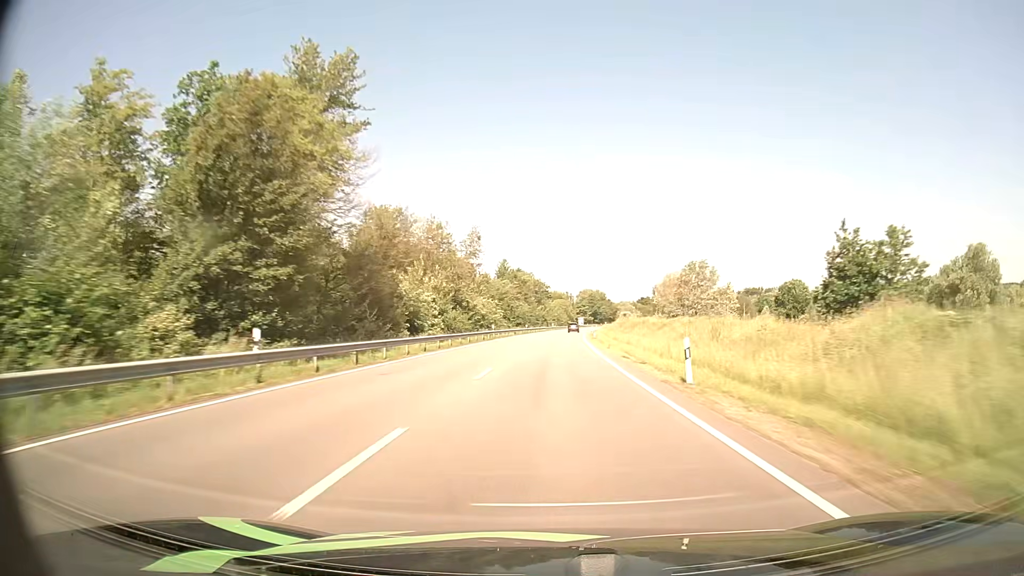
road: primary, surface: asphalt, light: Day
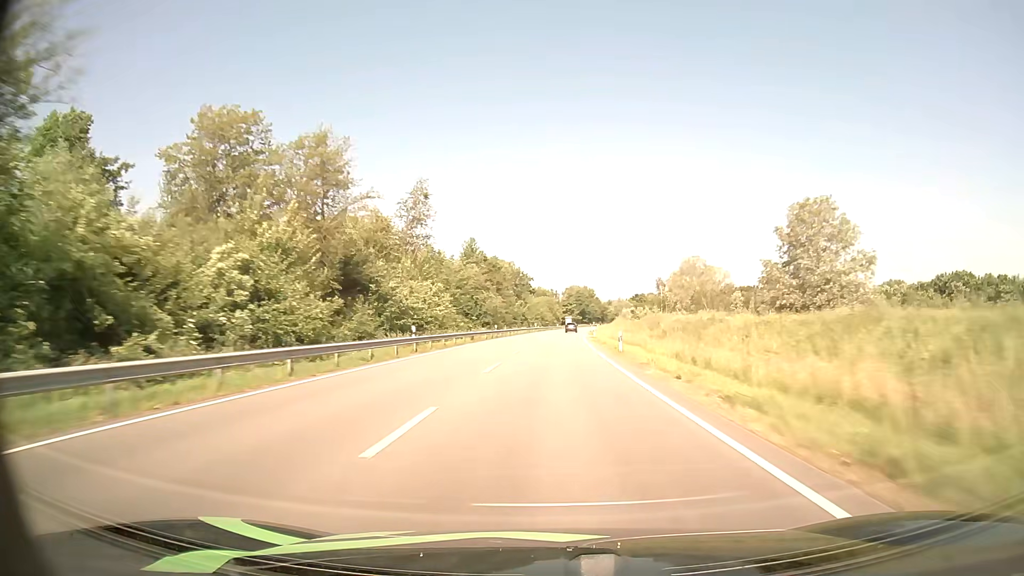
(+0.3, +33.9) m; +1°
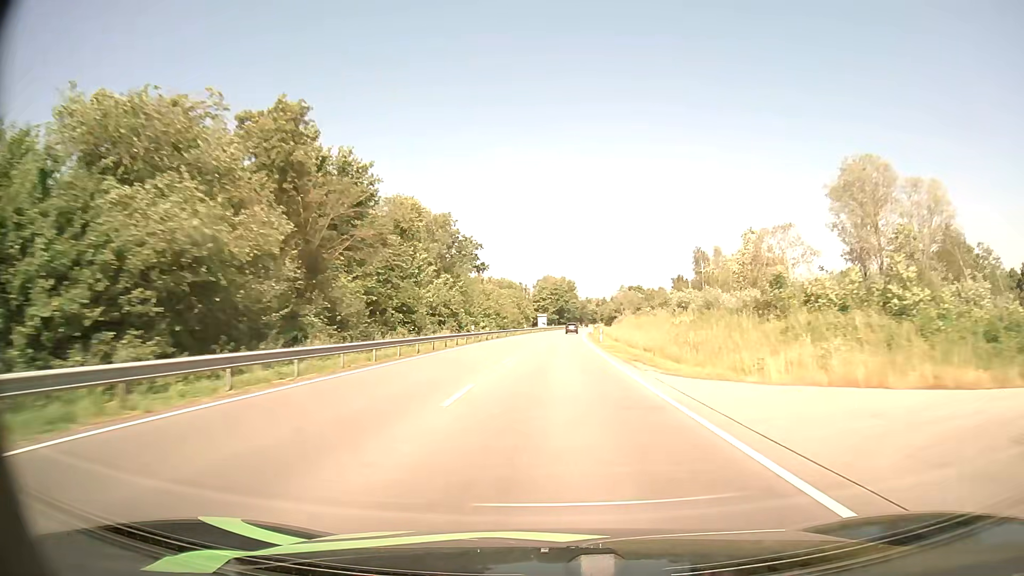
(+1.7, +67.6) m; +3°
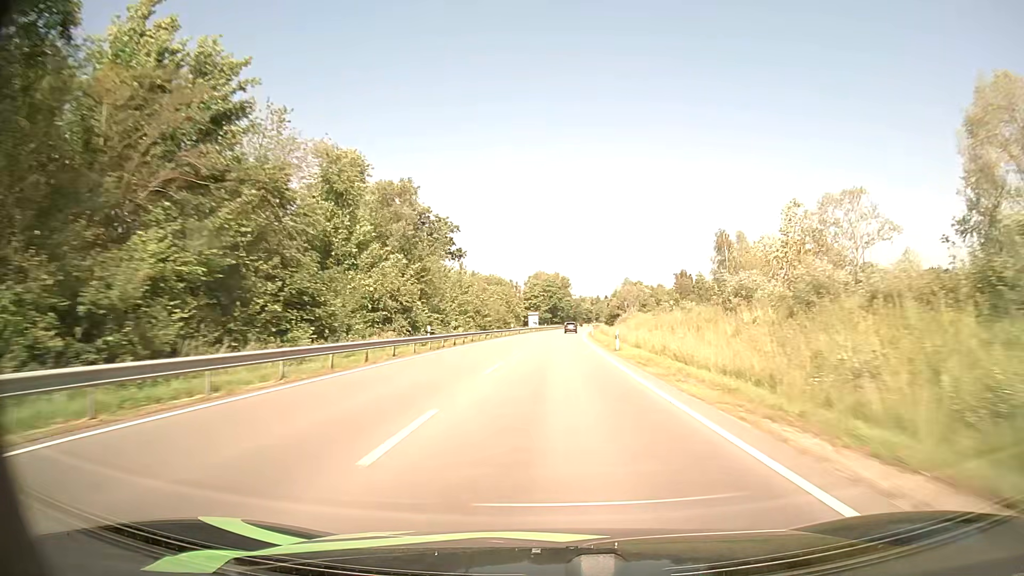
(+0.1, +16.9) m; +1°
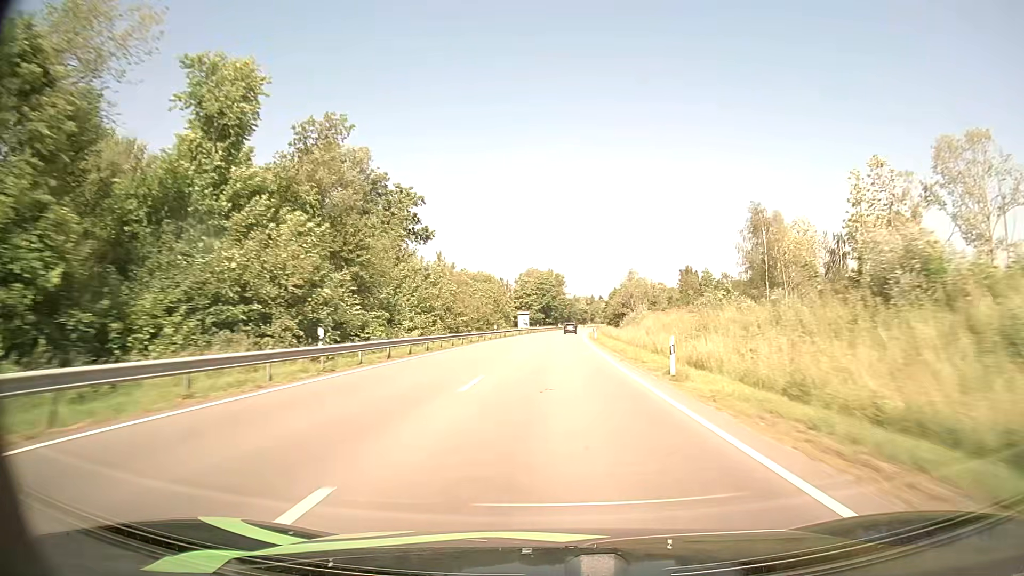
(+0.1, +16.9) m; +1°
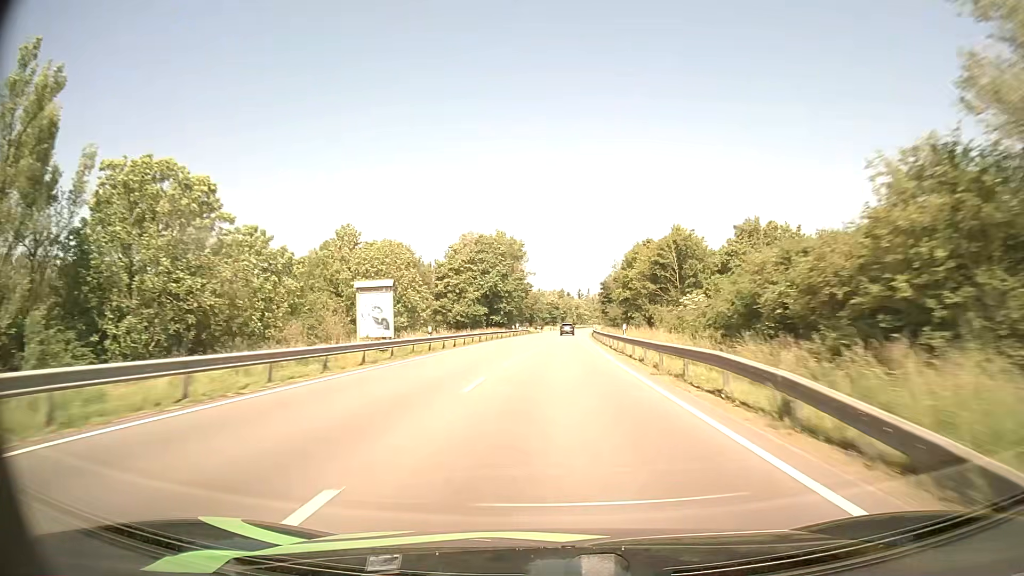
(+2.4, +84.1) m; +3°
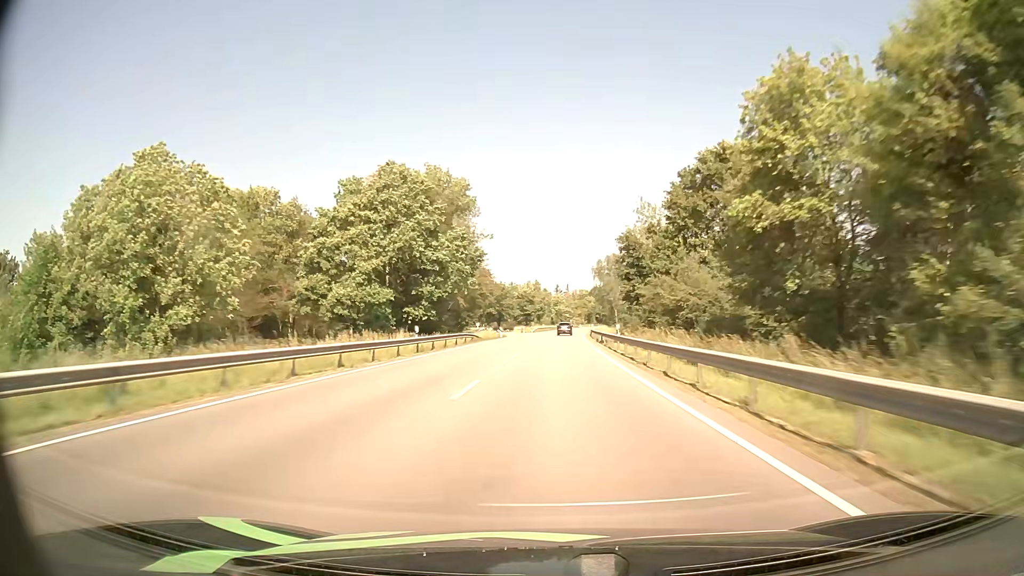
(+0.9, +50.3) m; +2°
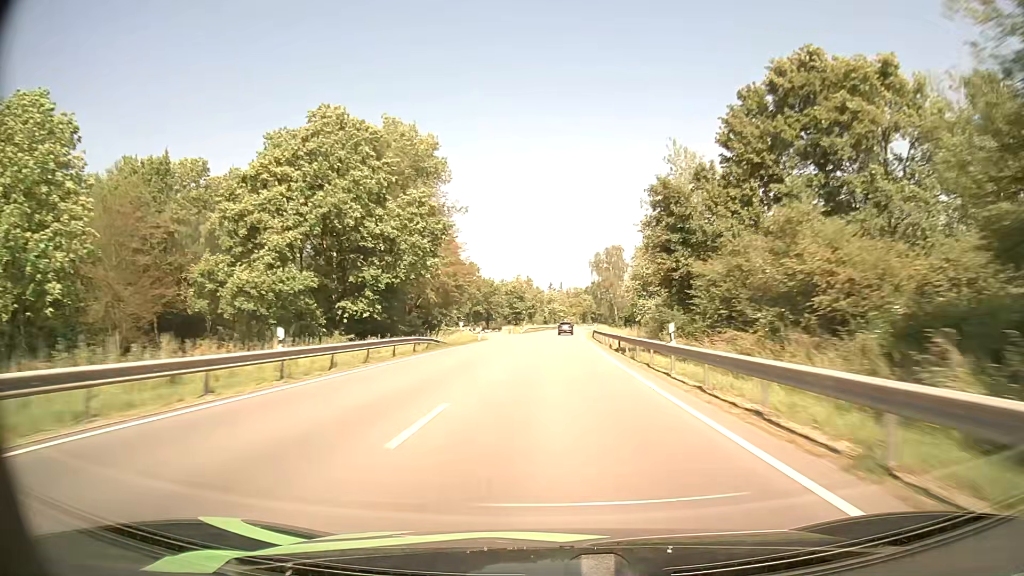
(+0.1, +16.7) m; 0°
(0, +10) (0, +20) (0, +30) (+1, +40) (+1, +50) (+2, +60) (+2, +70) (+3, +80) (+3, +90) (+4, +100) m
